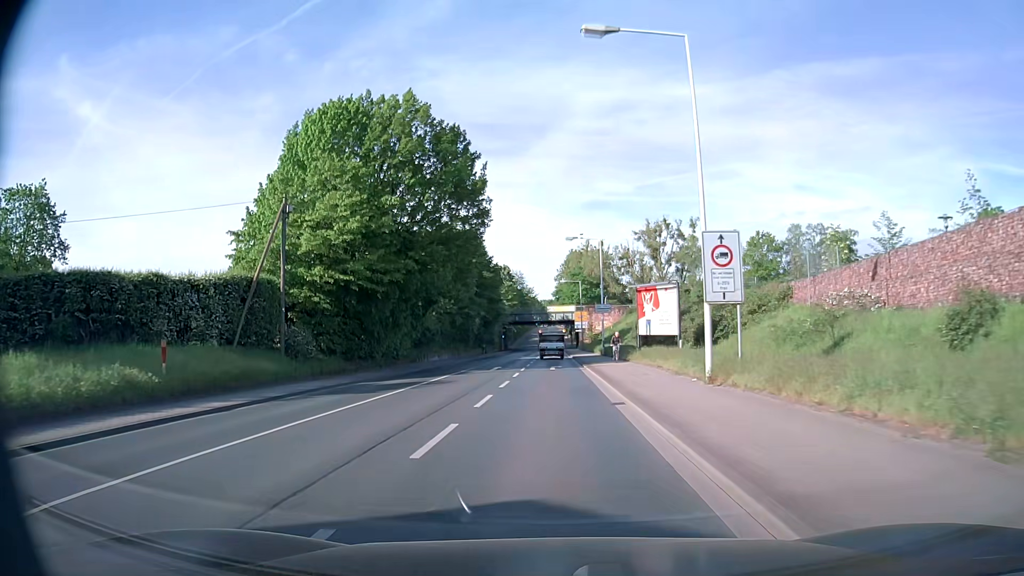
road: secondary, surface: asphalt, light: Day
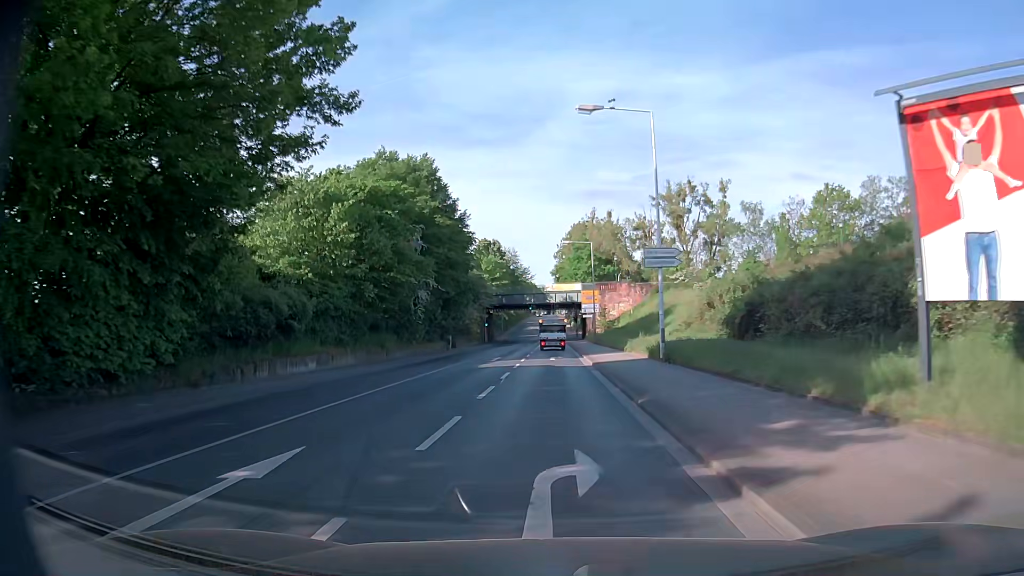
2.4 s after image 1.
(0.0, +29.9) m; 0°
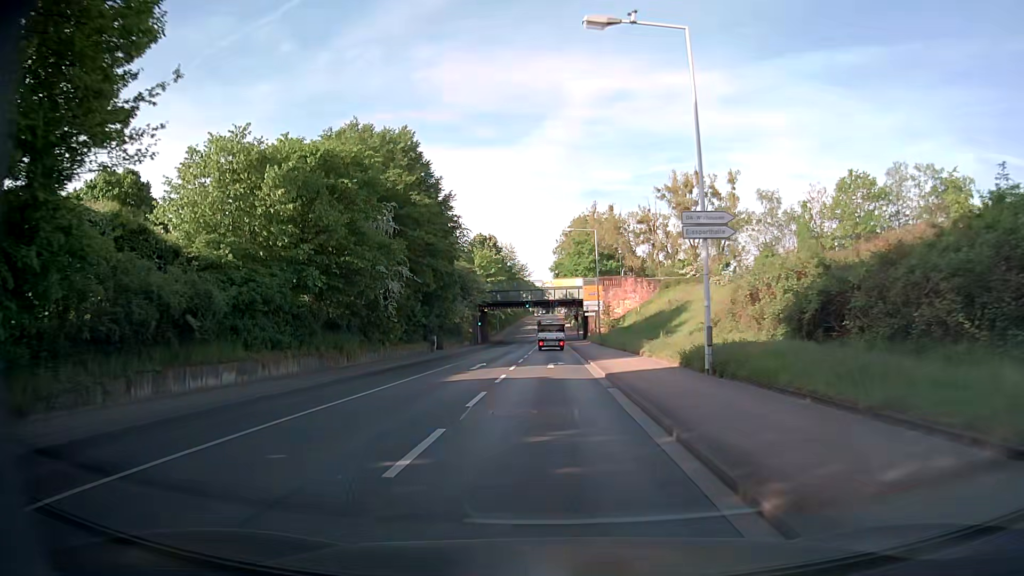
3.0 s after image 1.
(0.0, +7.5) m; +1°
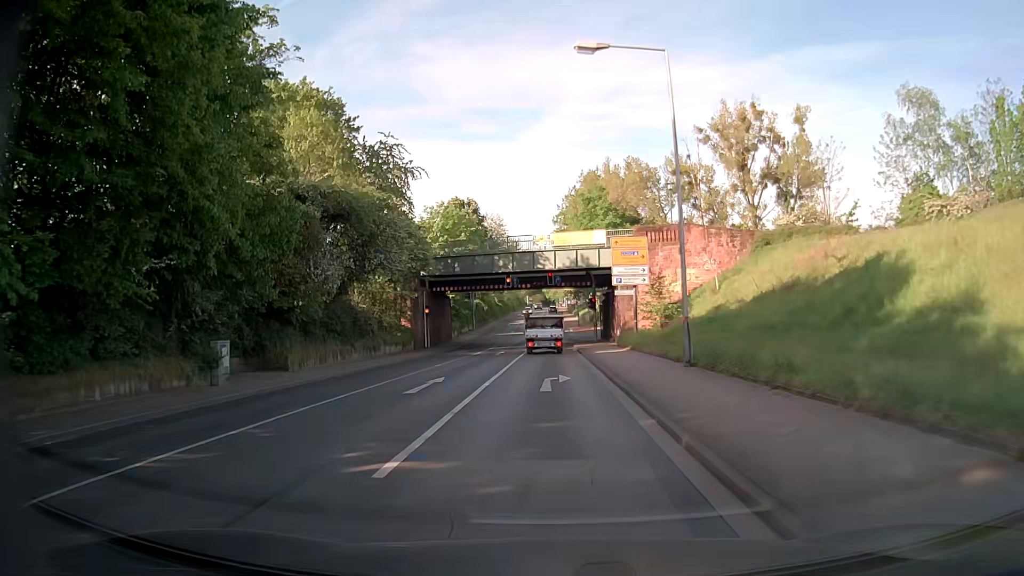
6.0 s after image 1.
(-0.3, +36.0) m; -1°
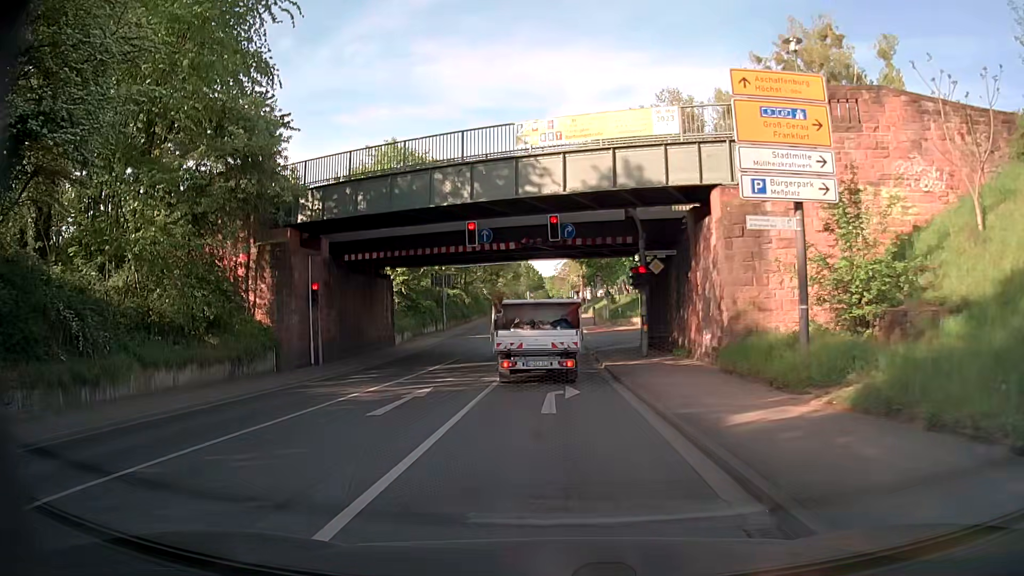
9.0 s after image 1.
(-0.1, +24.6) m; 0°
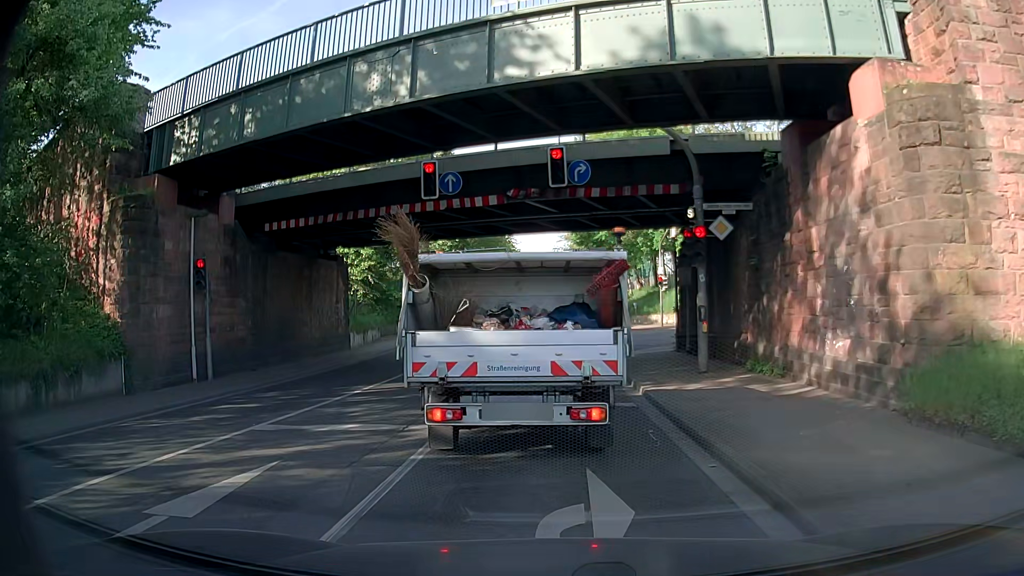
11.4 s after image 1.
(0.0, +8.9) m; -1°
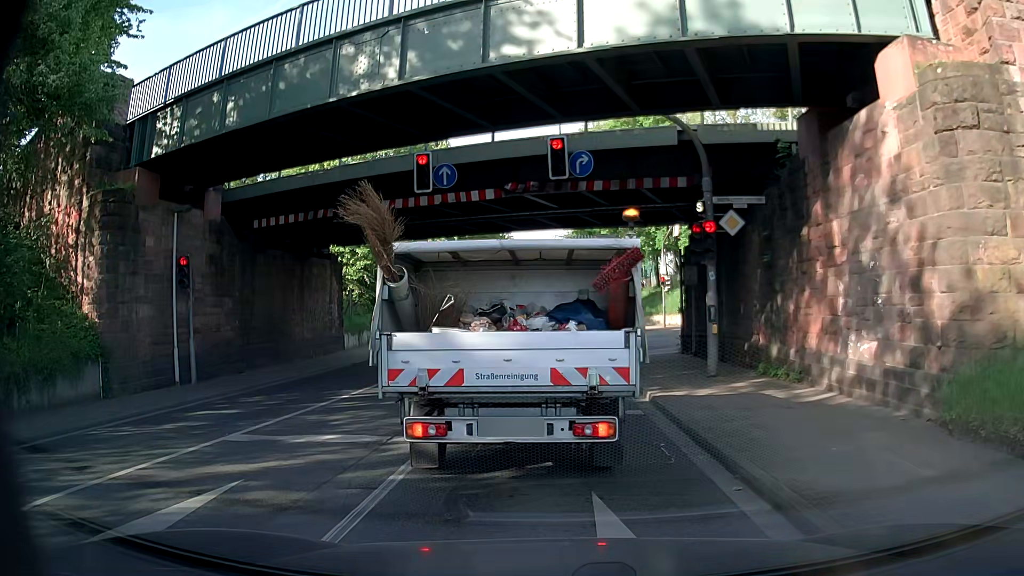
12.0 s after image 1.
(0.0, +0.8) m; -2°
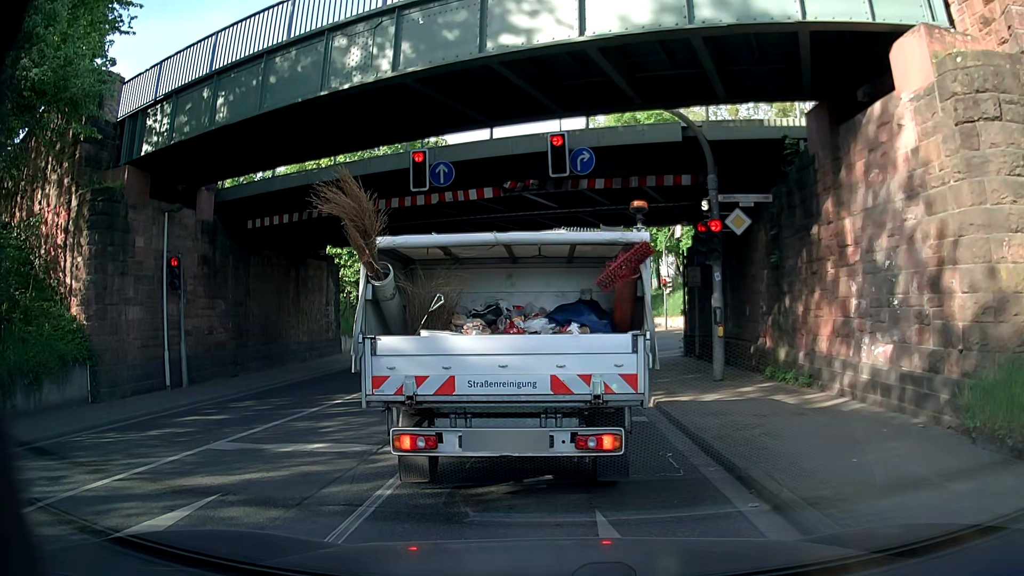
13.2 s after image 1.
(0.0, +0.5) m; 0°
